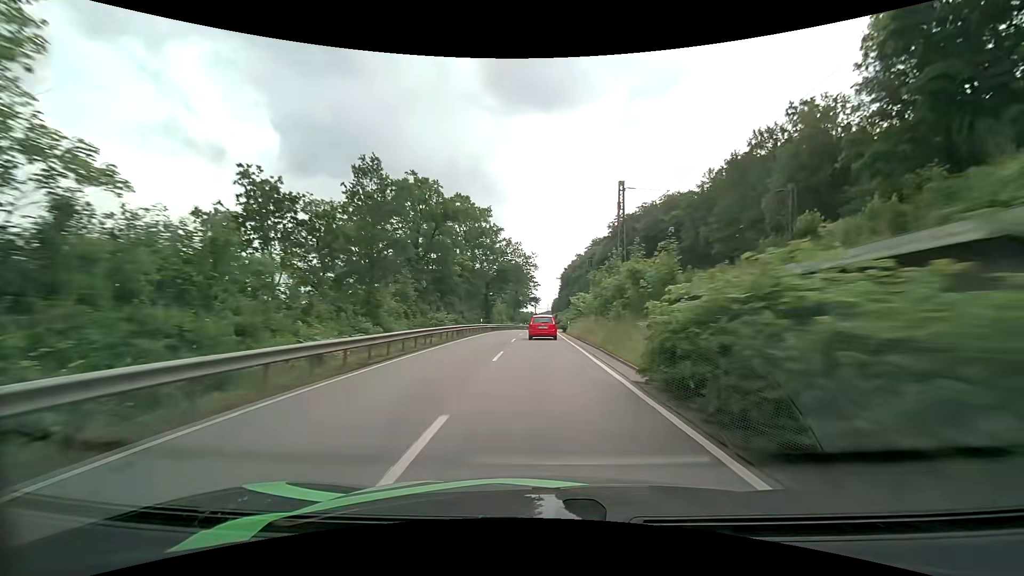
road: primary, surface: asphalt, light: Day
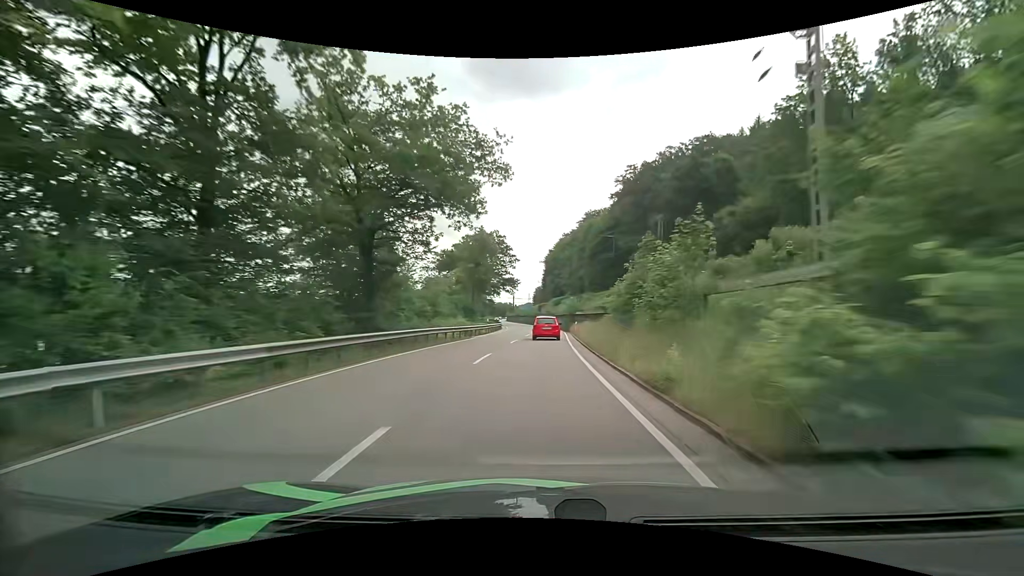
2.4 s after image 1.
(+0.3, +48.5) m; +2°
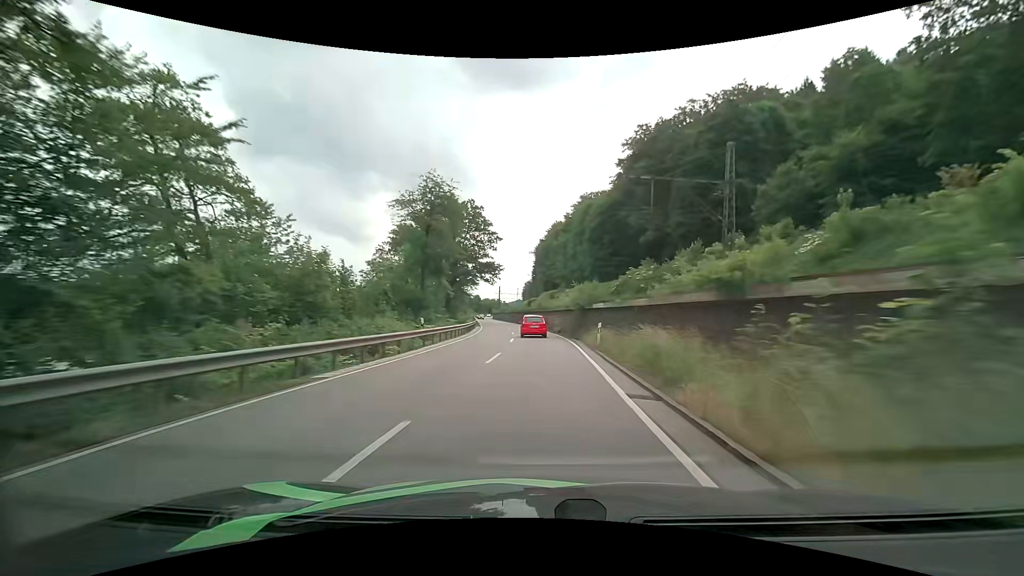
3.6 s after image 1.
(+0.4, +23.4) m; +2°
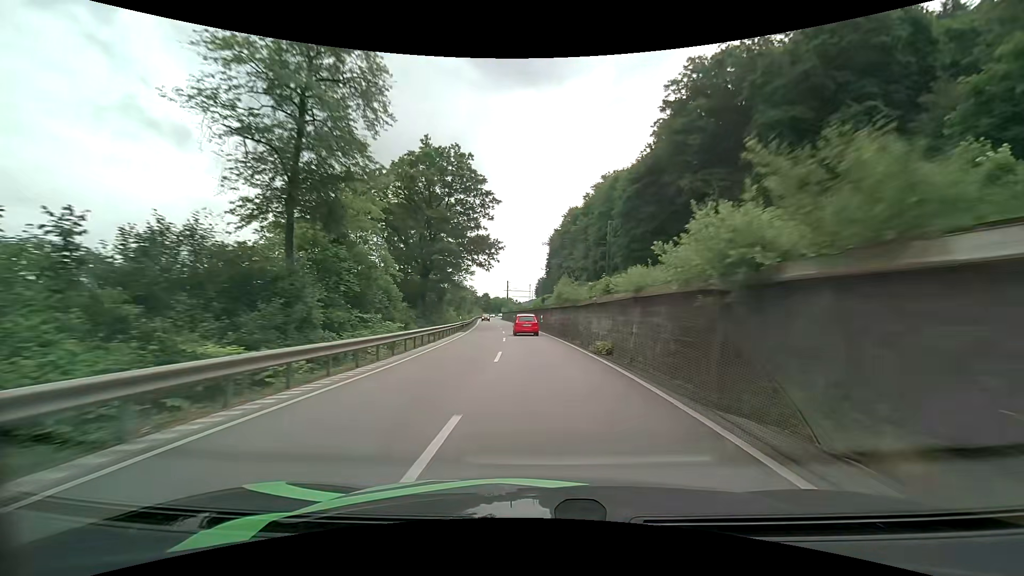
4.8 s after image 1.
(-0.3, +23.7) m; -1°
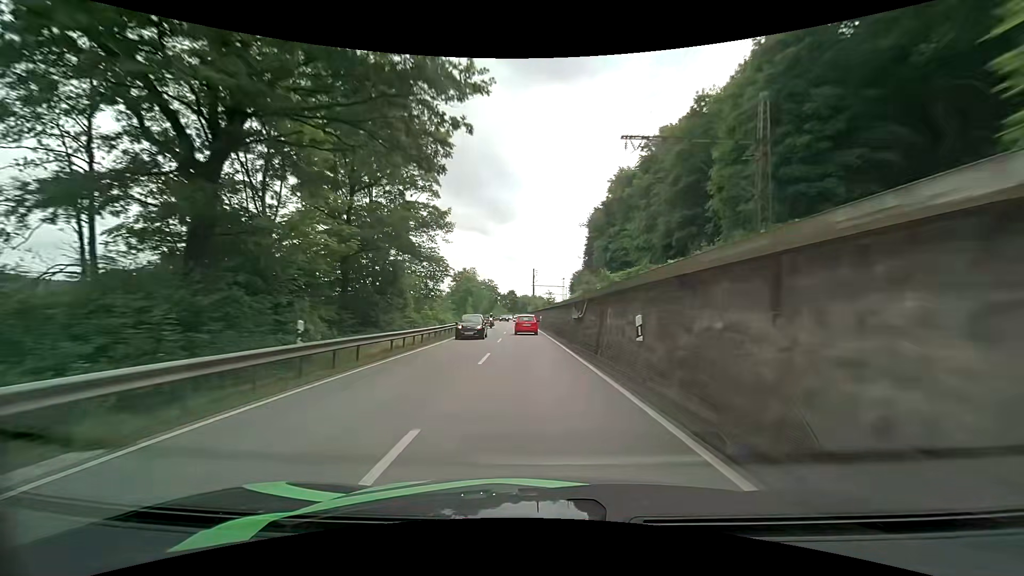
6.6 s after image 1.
(-1.2, +36.8) m; -4°
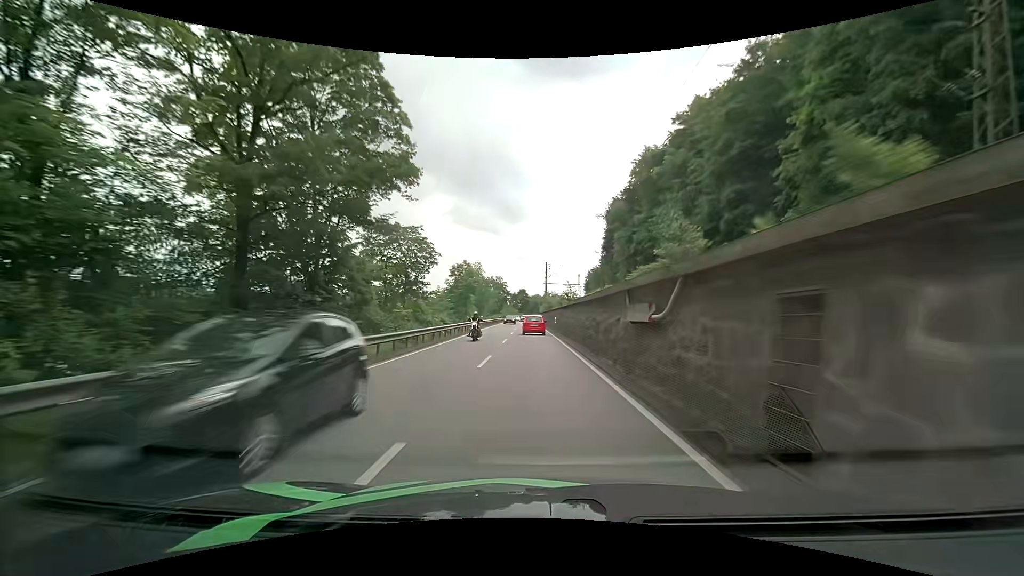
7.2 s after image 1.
(-0.1, +12.6) m; -1°
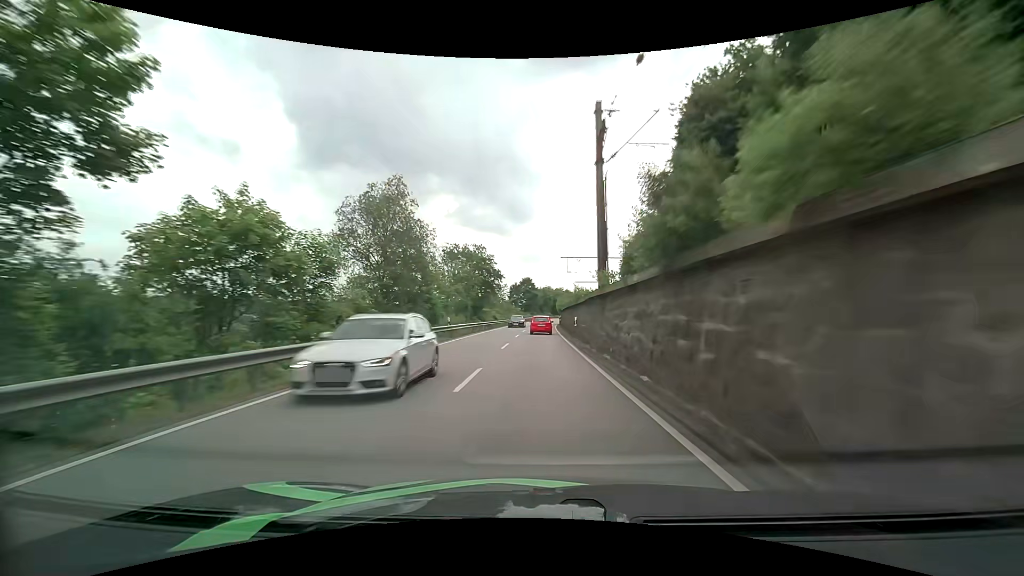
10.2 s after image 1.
(-1.3, +63.9) m; -1°
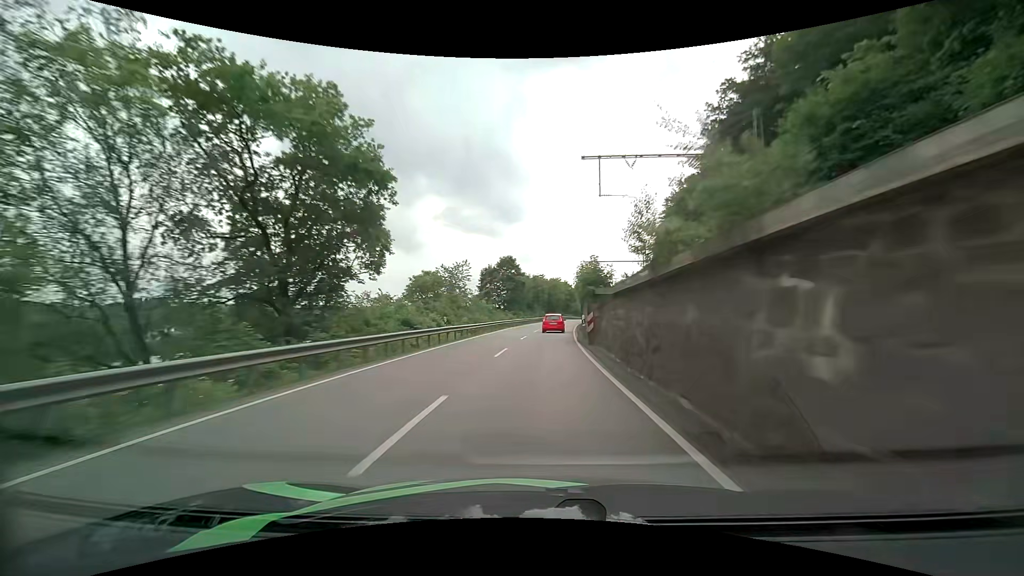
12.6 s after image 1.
(+0.2, +52.4) m; +1°
(0, +10) (0, +20) (+1, +30) (+1, +40) (+2, +50) (+3, +60) (+4, +70) (+5, +80) (+6, +90) (+8, +100) m
